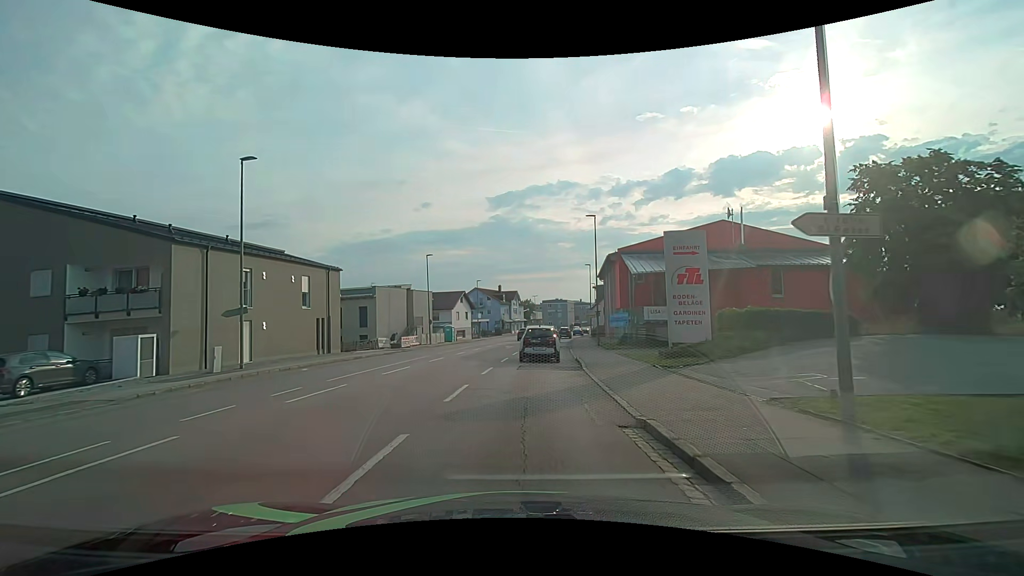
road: tertiary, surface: asphalt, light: Day
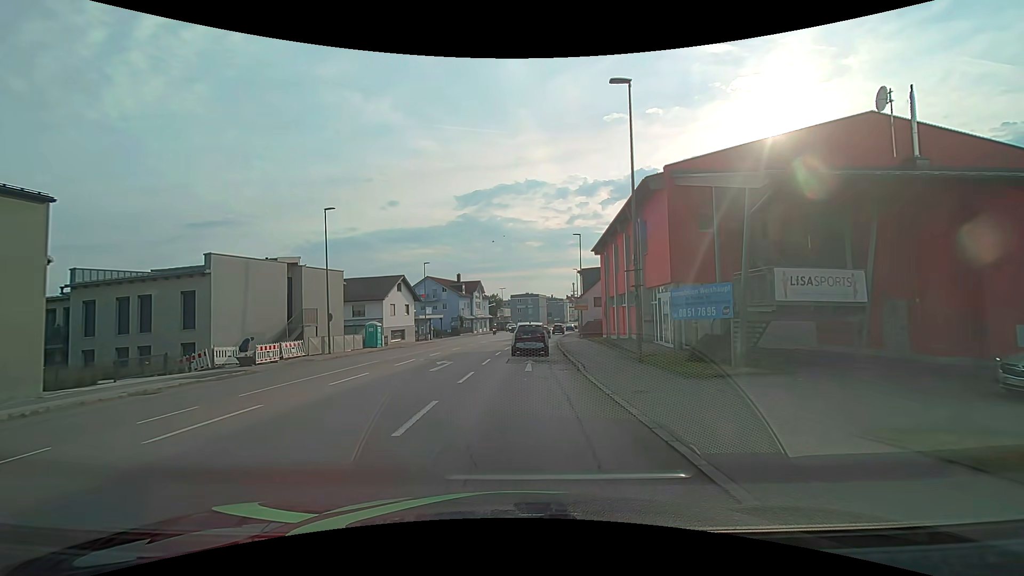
(+0.9, +21.6) m; +4°
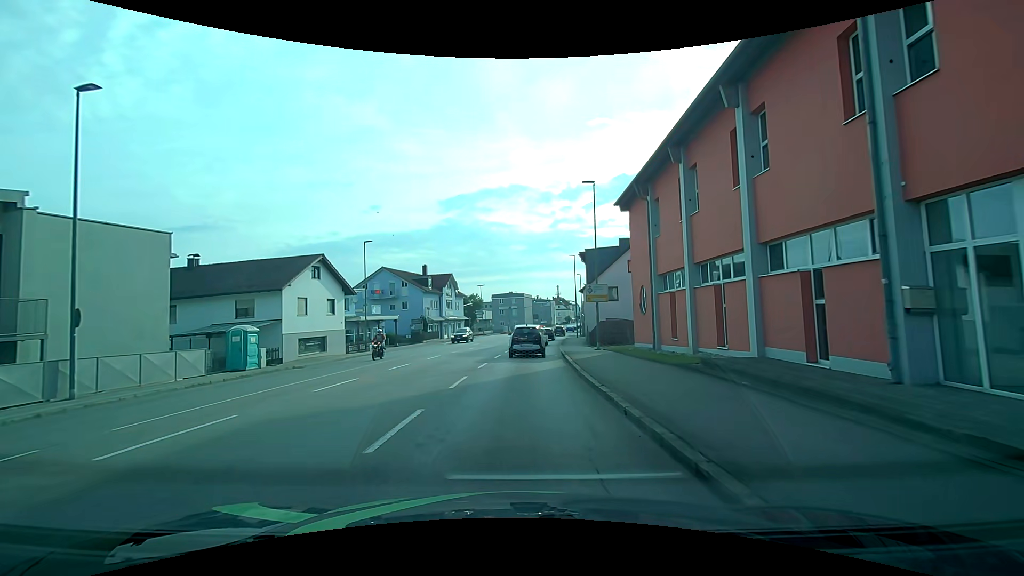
(+0.4, +18.6) m; +3°
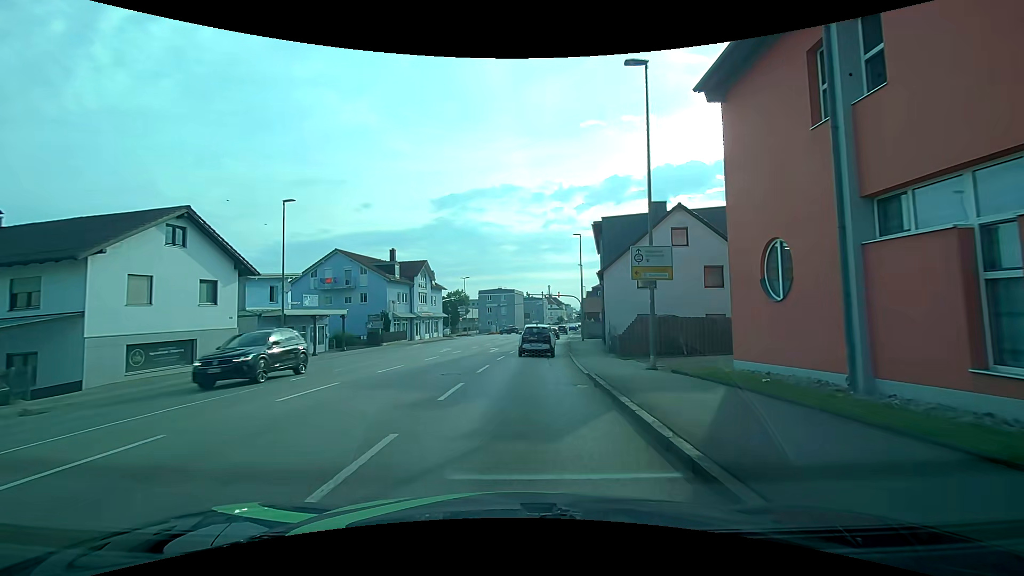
(0.0, +14.1) m; +1°
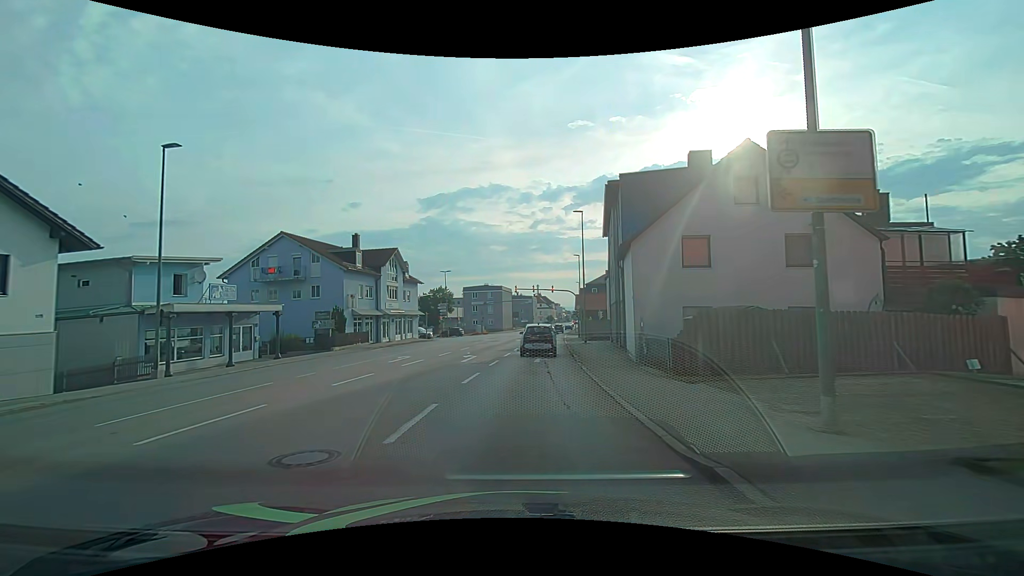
(+0.1, +9.5) m; +1°
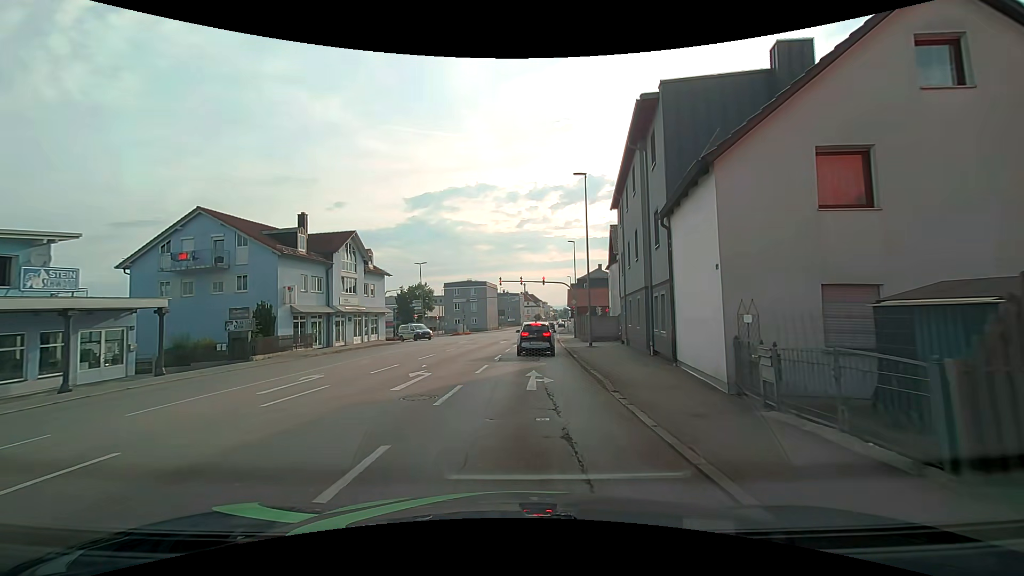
(+0.1, +9.3) m; +1°
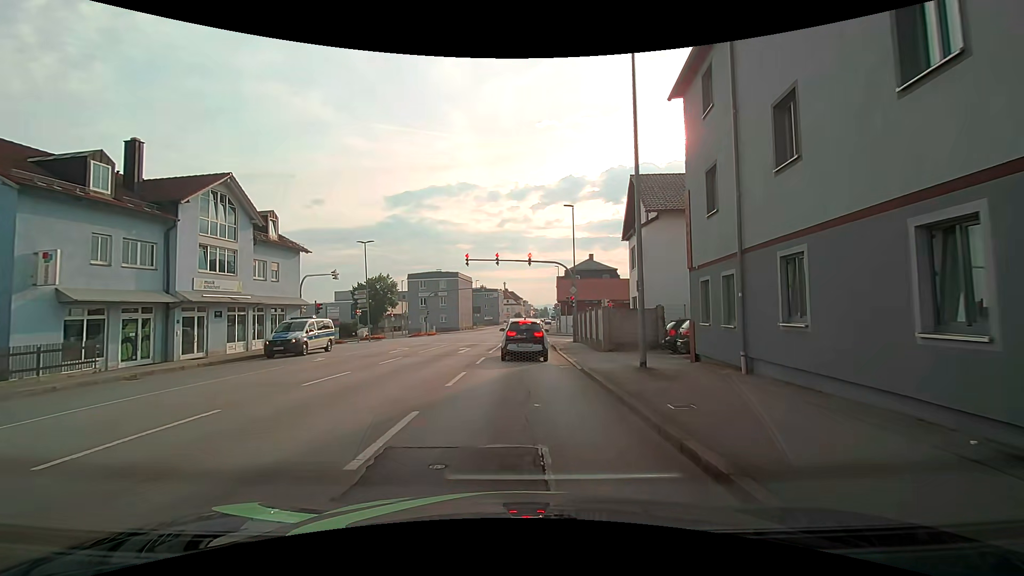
(+0.4, +15.8) m; +2°
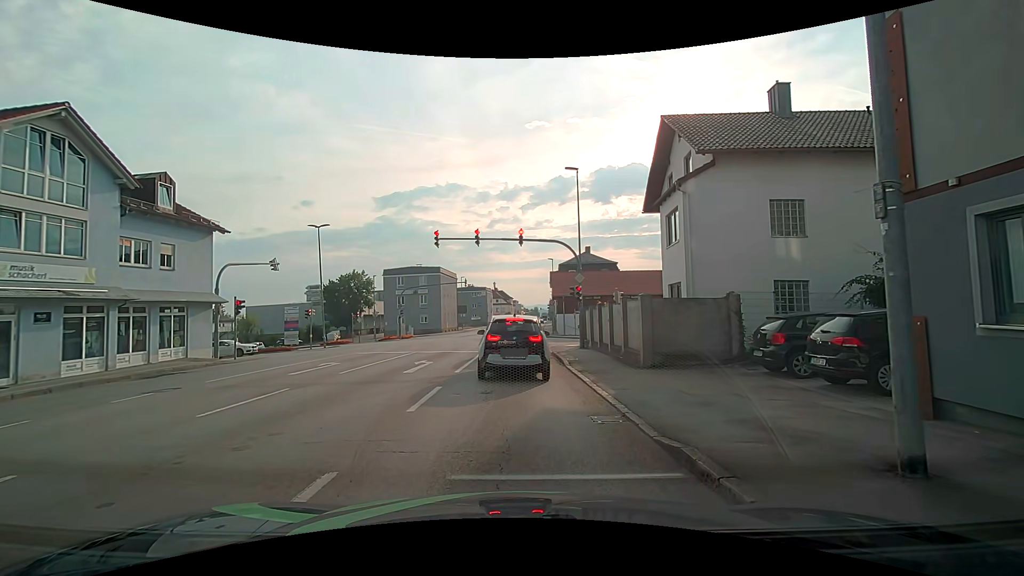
(+0.2, +8.8) m; +2°
